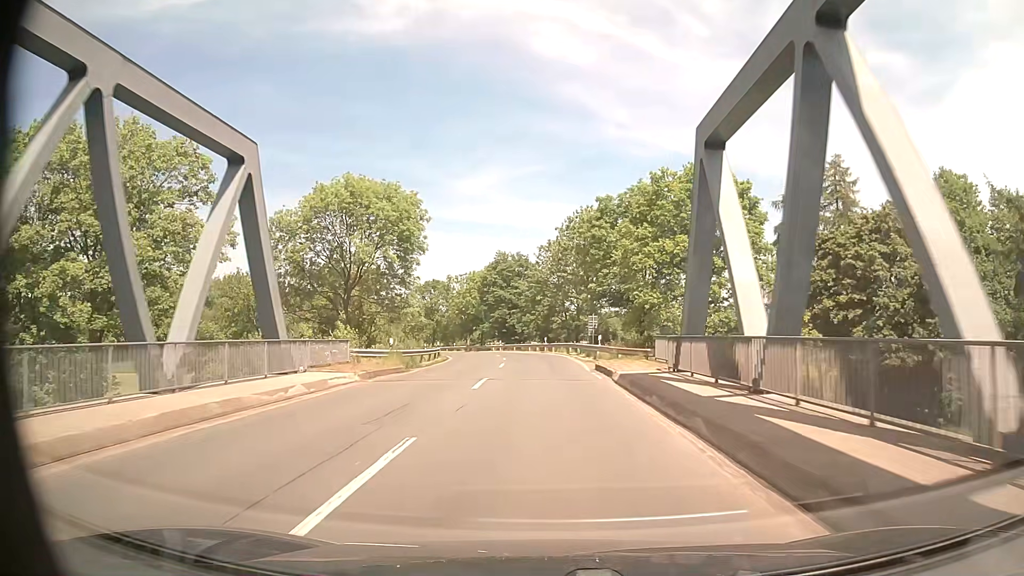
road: secondary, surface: asphalt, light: Day
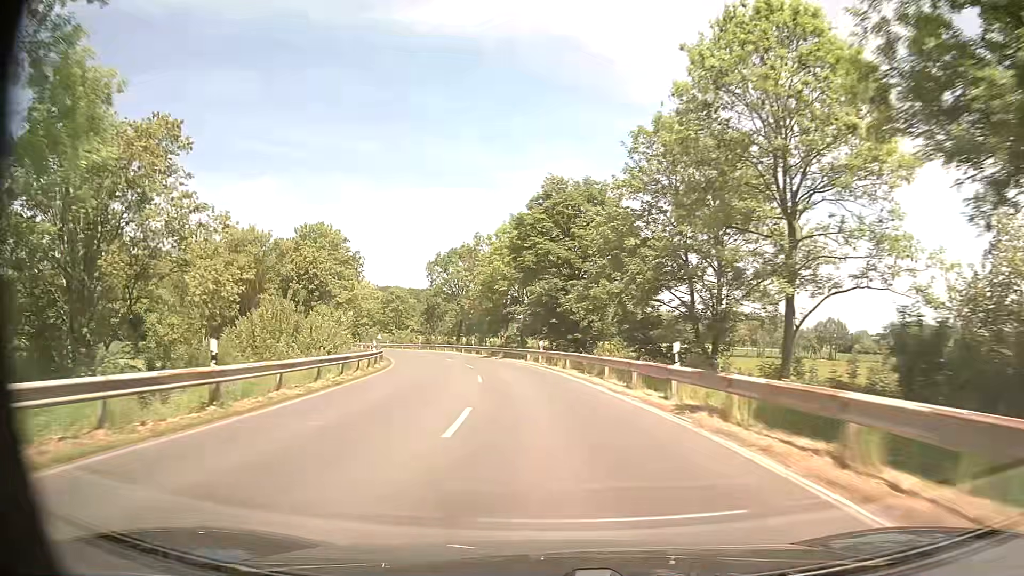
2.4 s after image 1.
(-1.4, +43.7) m; -6°
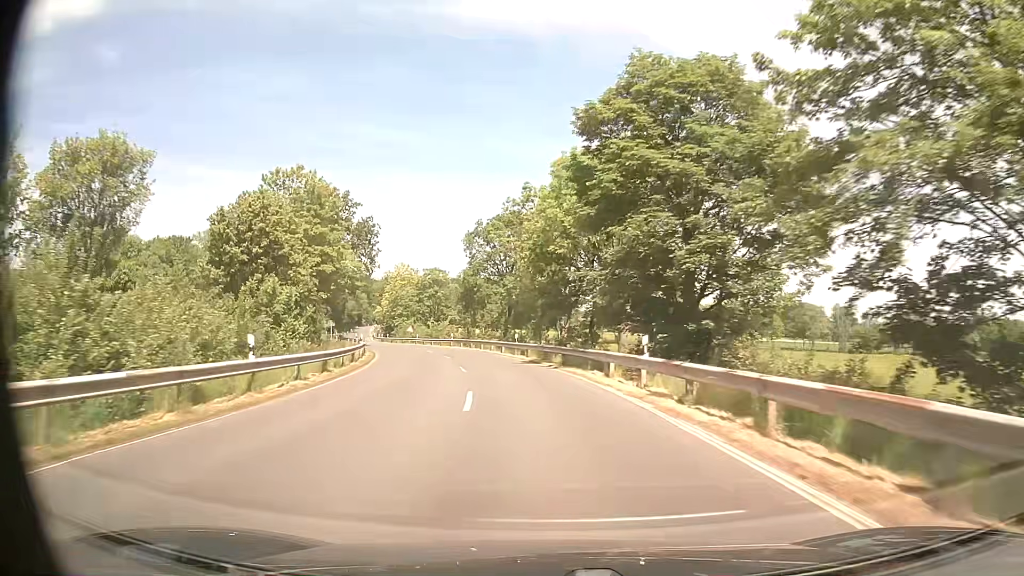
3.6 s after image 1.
(-0.9, +21.9) m; -5°
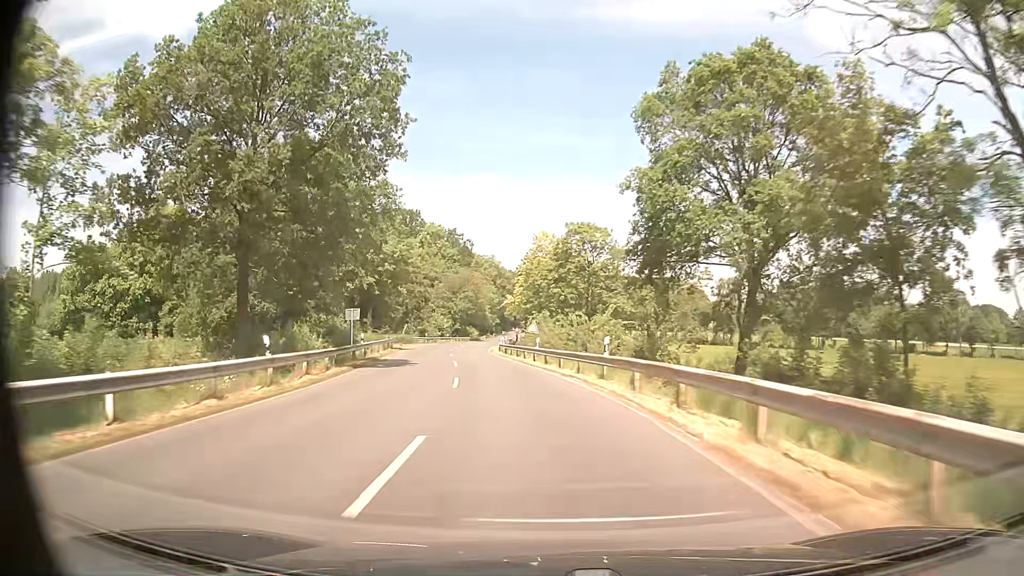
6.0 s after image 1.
(-5.2, +43.3) m; -14°
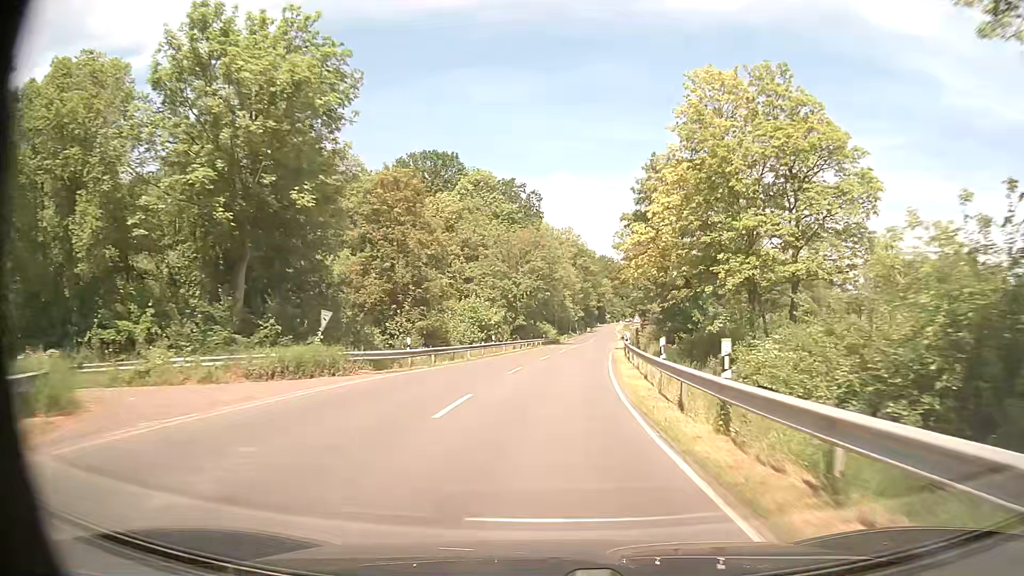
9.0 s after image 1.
(-5.7, +54.7) m; -7°
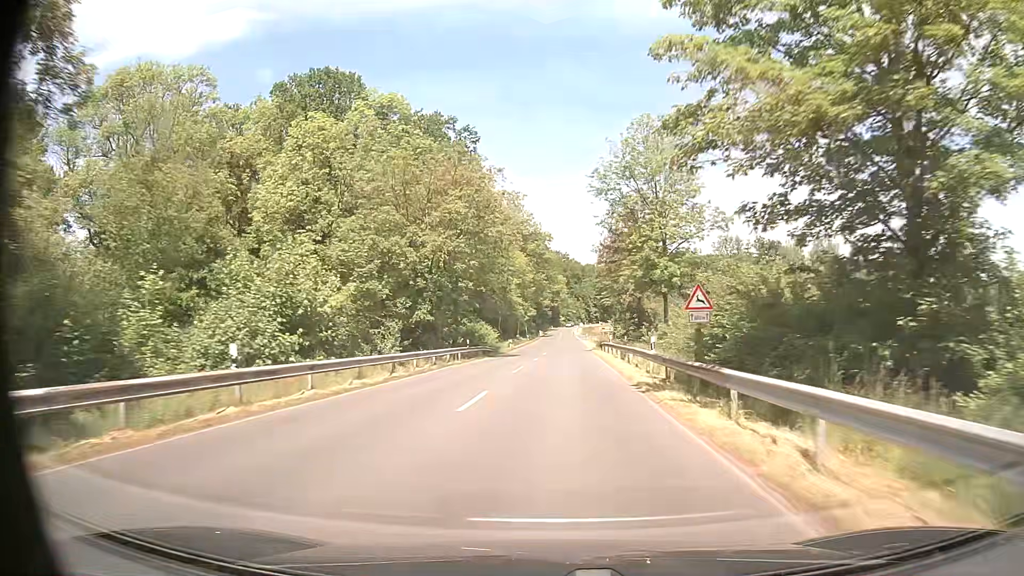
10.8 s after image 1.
(+1.5, +35.1) m; +4°
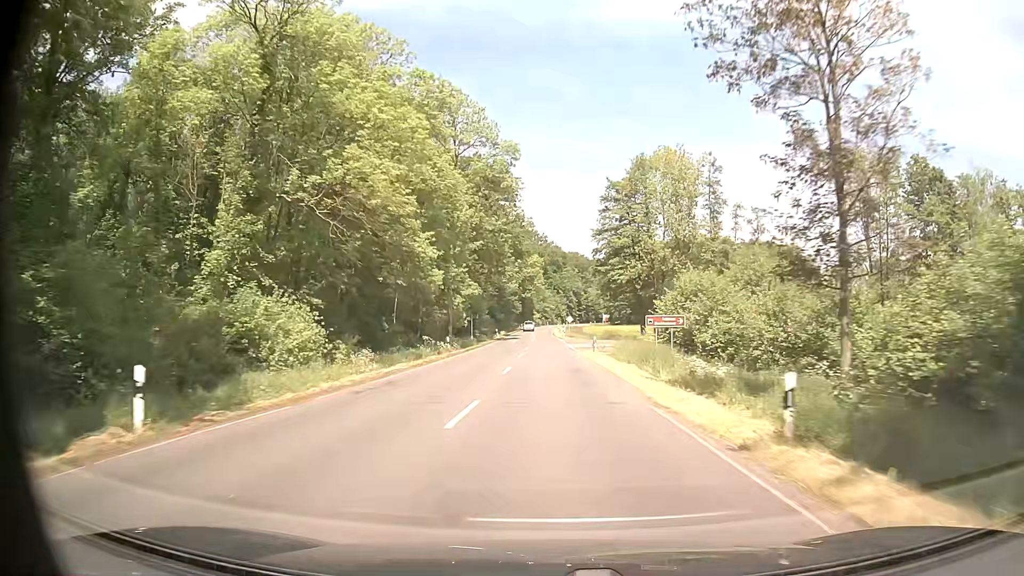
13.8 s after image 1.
(+1.5, +62.8) m; +2°
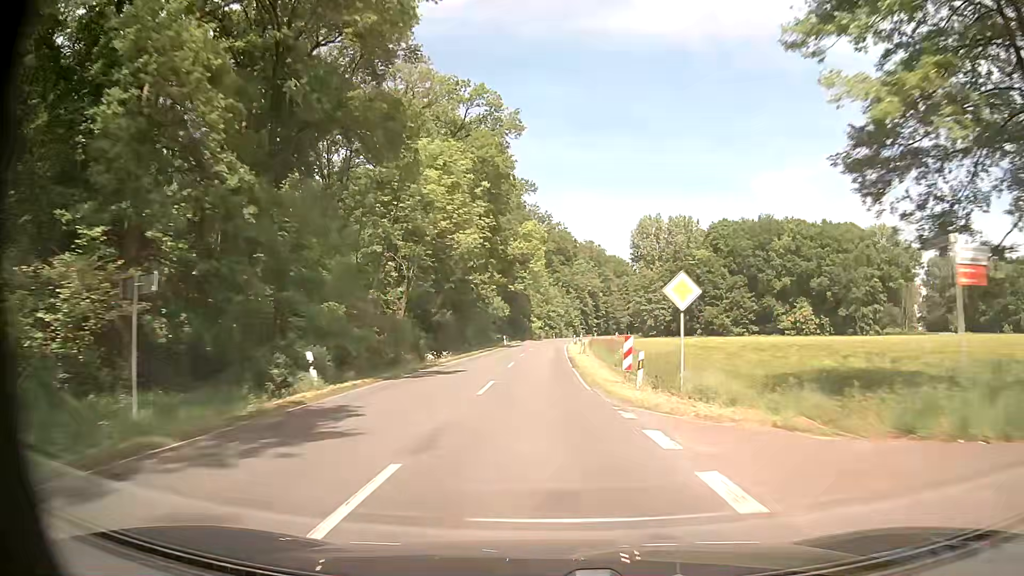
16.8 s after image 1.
(-0.1, +67.6) m; -1°
(0, +10) (0, +20) (0, +30) (0, +40) (0, +50) (0, +60) (0, +70) (+1, +80) (+2, +90) (+3, +100) m
